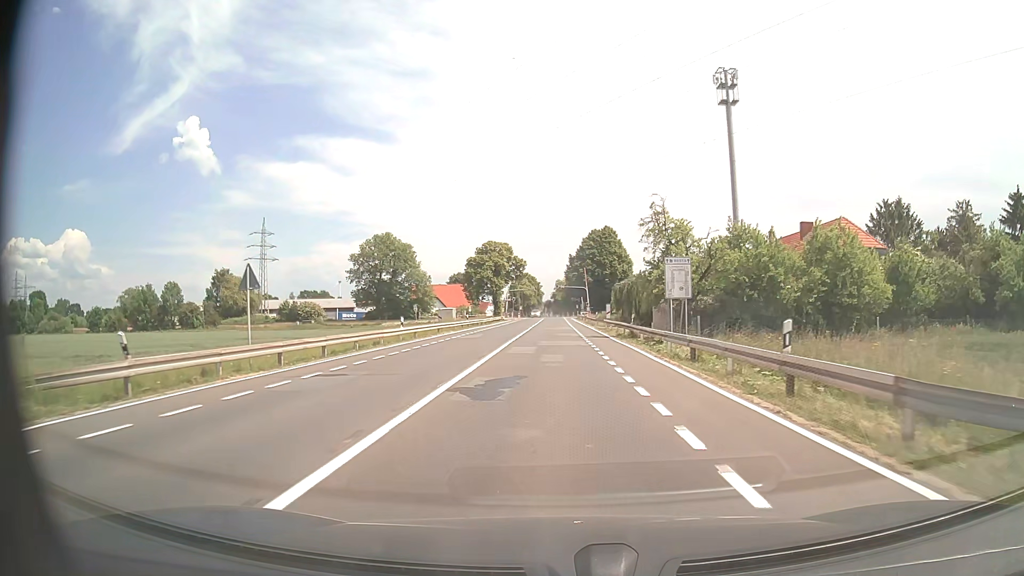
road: tertiary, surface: asphalt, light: Day
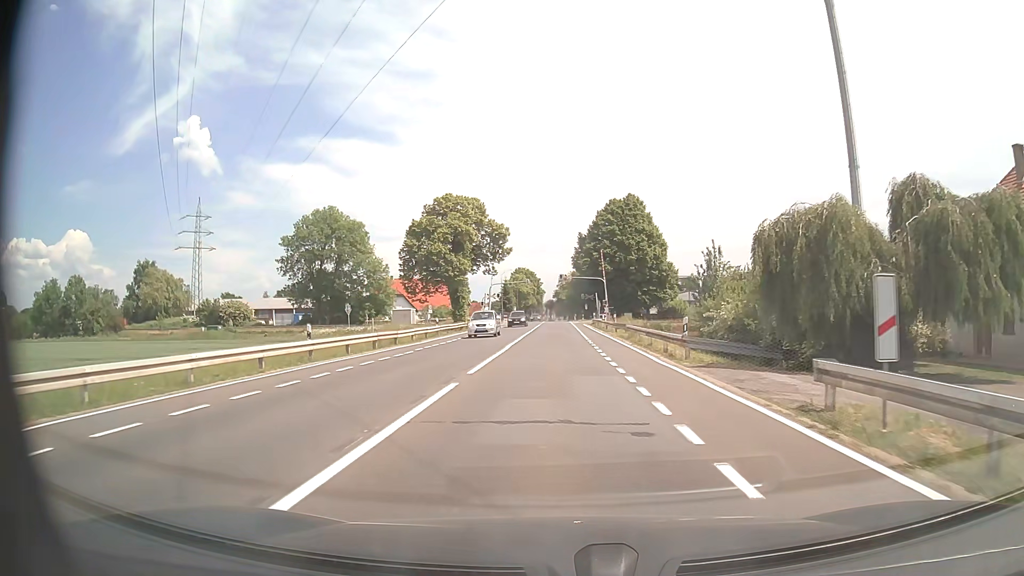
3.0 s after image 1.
(-0.2, +41.8) m; 0°
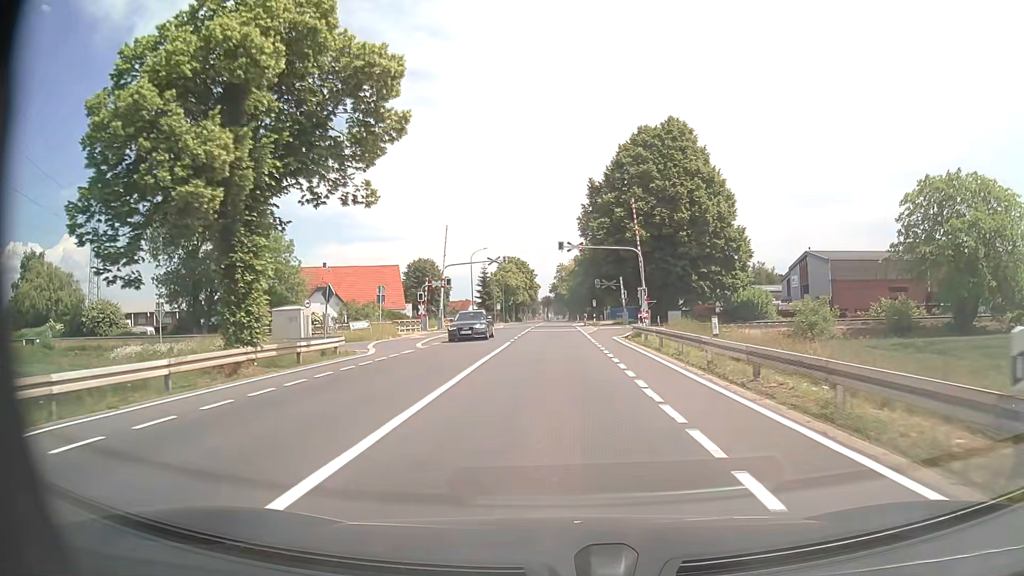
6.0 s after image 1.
(+0.1, +41.1) m; 0°
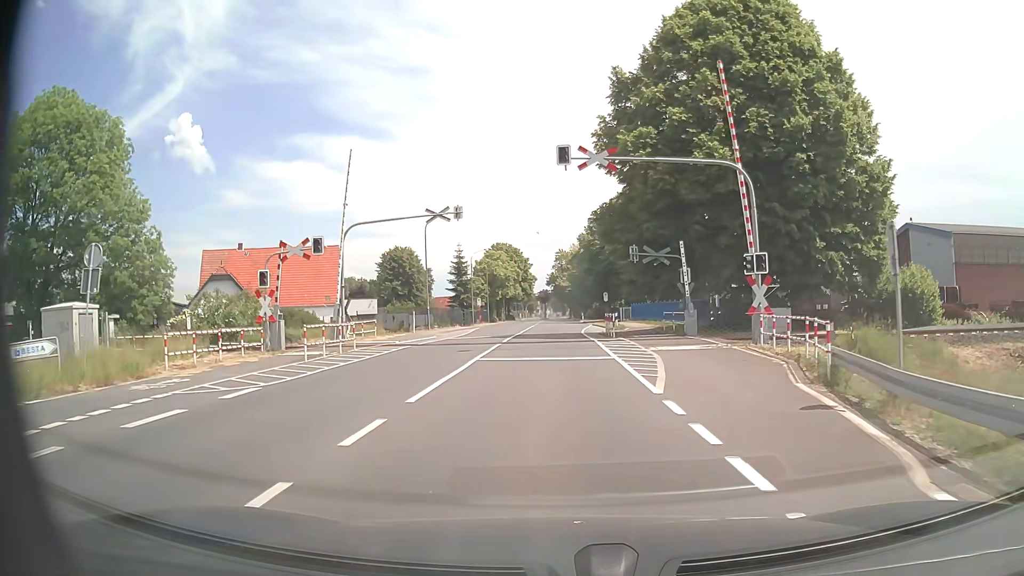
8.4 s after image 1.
(-0.1, +28.3) m; -1°
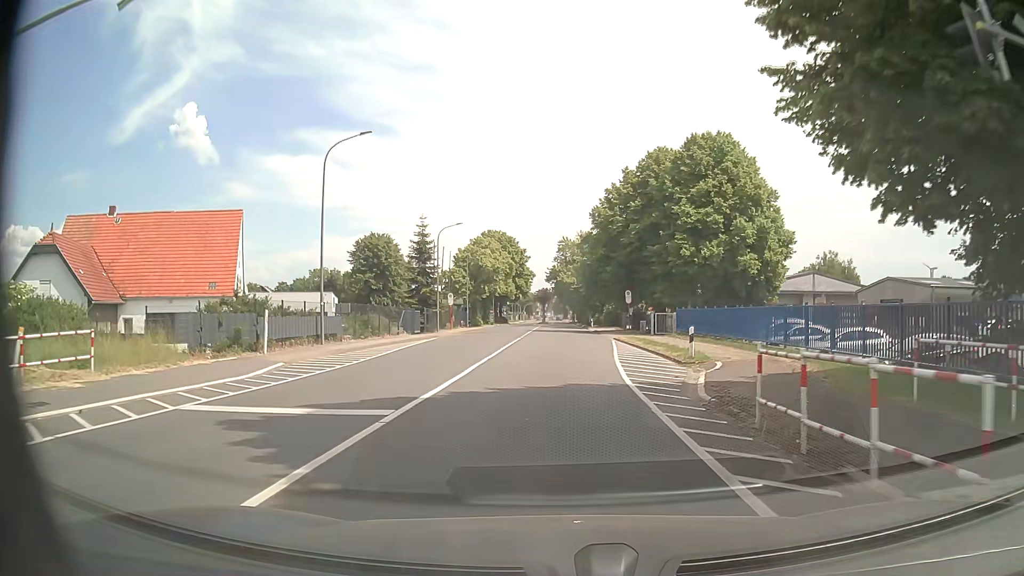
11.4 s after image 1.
(+0.1, +25.8) m; 0°
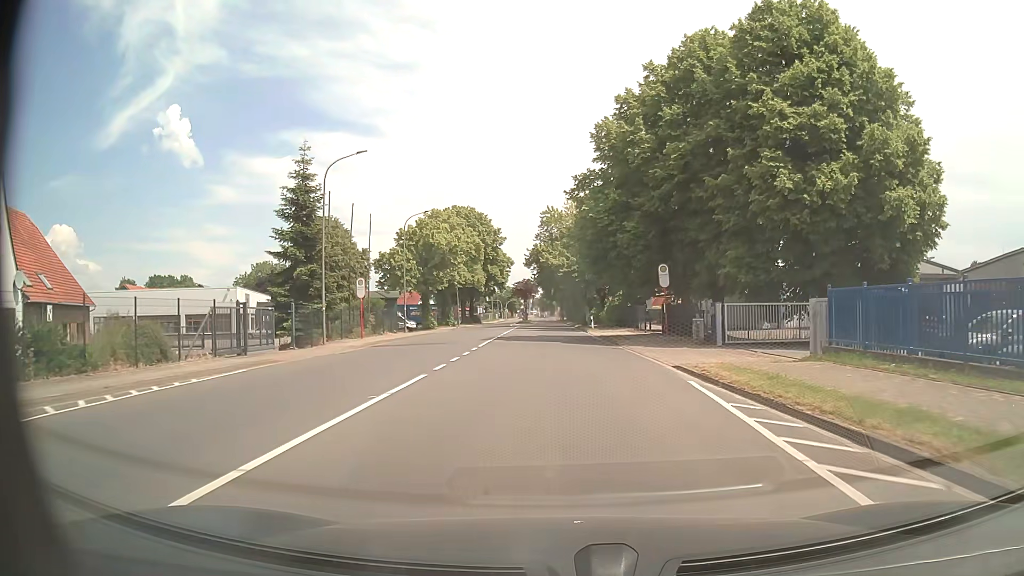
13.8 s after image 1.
(+0.4, +27.0) m; +1°
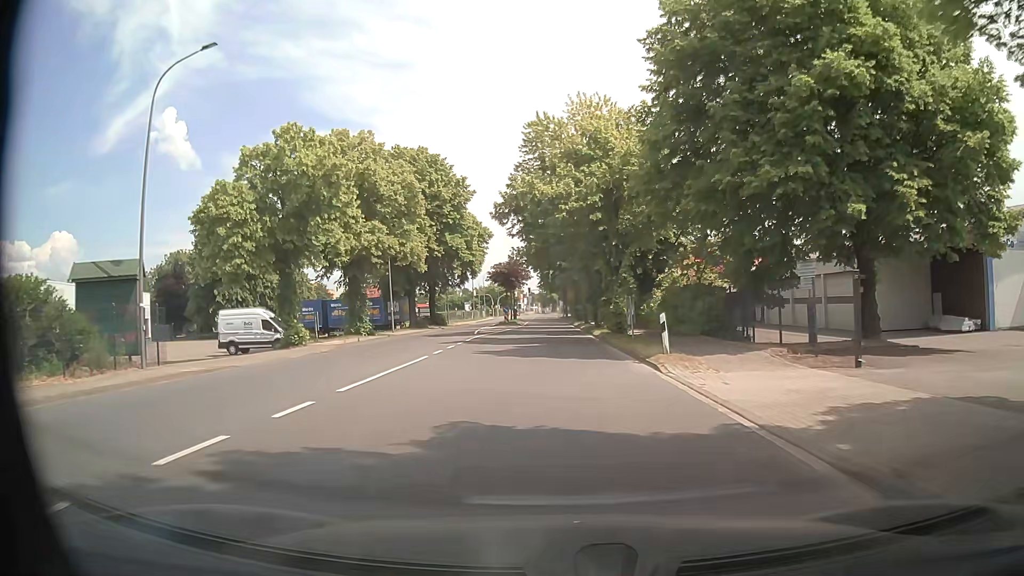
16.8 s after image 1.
(0.0, +35.8) m; 0°
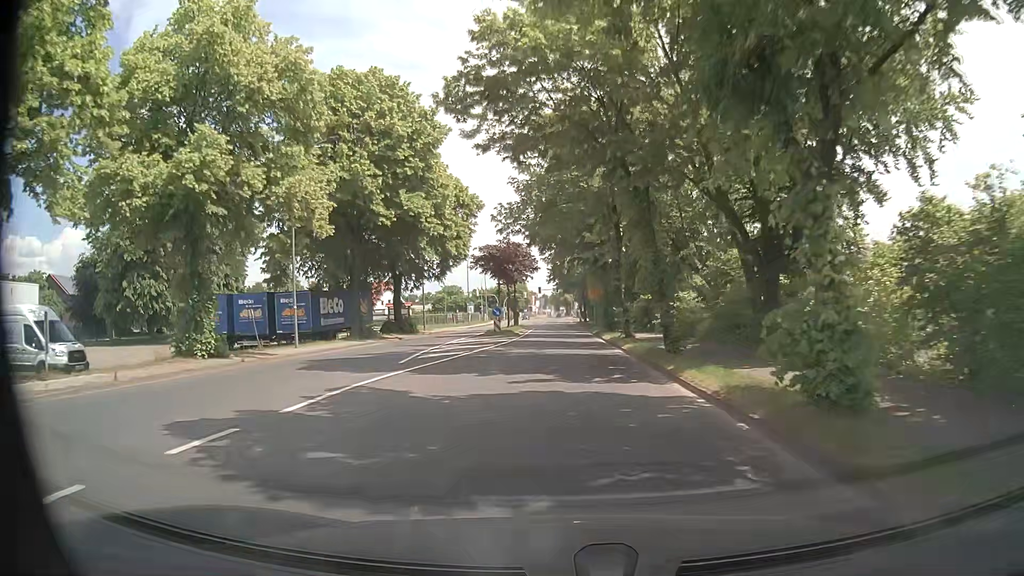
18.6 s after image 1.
(-0.3, +22.3) m; -1°
(0, +10) (0, +20) (0, +30) (0, +40) (0, +50) (0, +60) (0, +70) (0, +80) (0, +90) (0, +100) m
